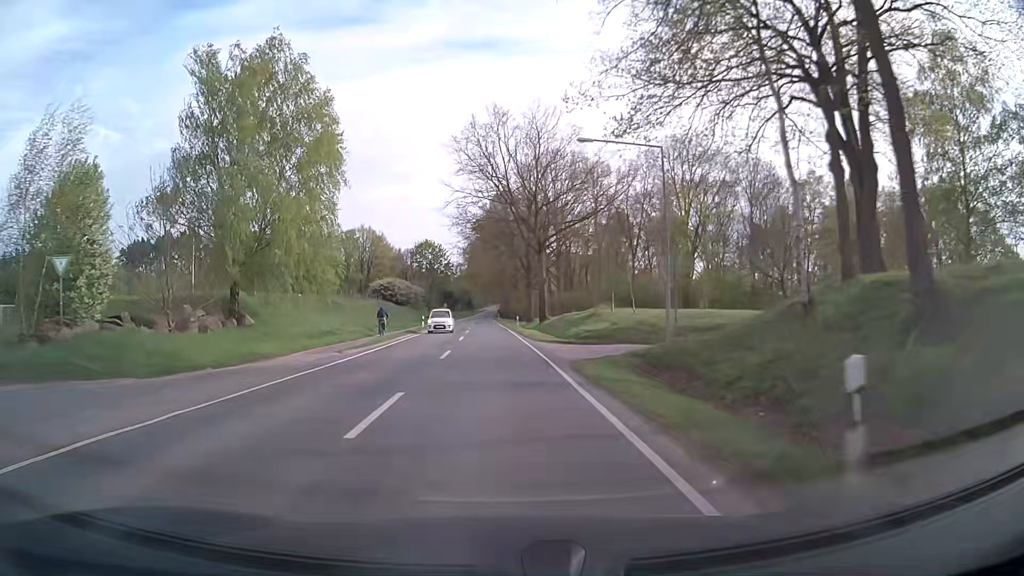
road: secondary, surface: asphalt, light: Day
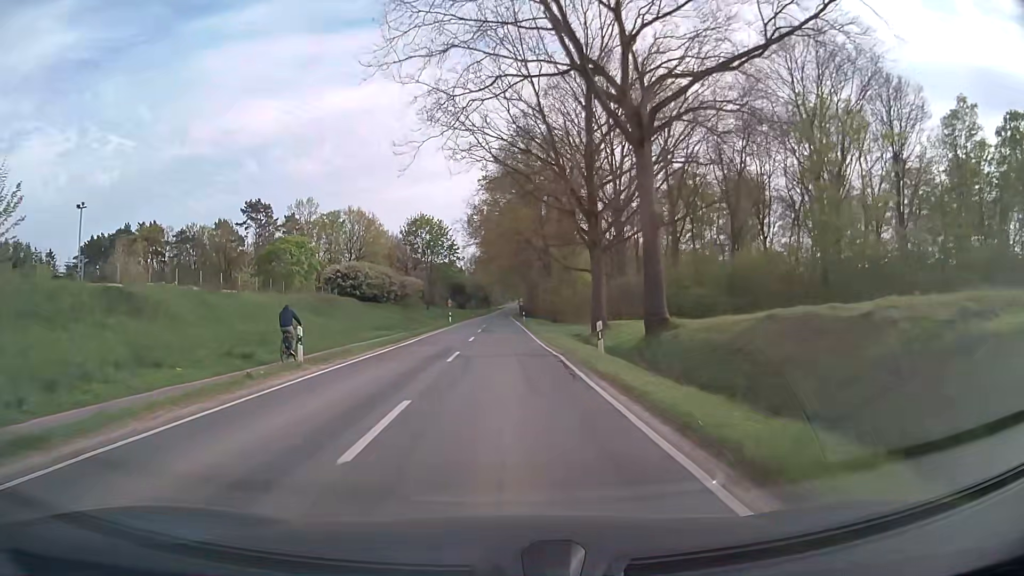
(-0.7, +37.8) m; -2°
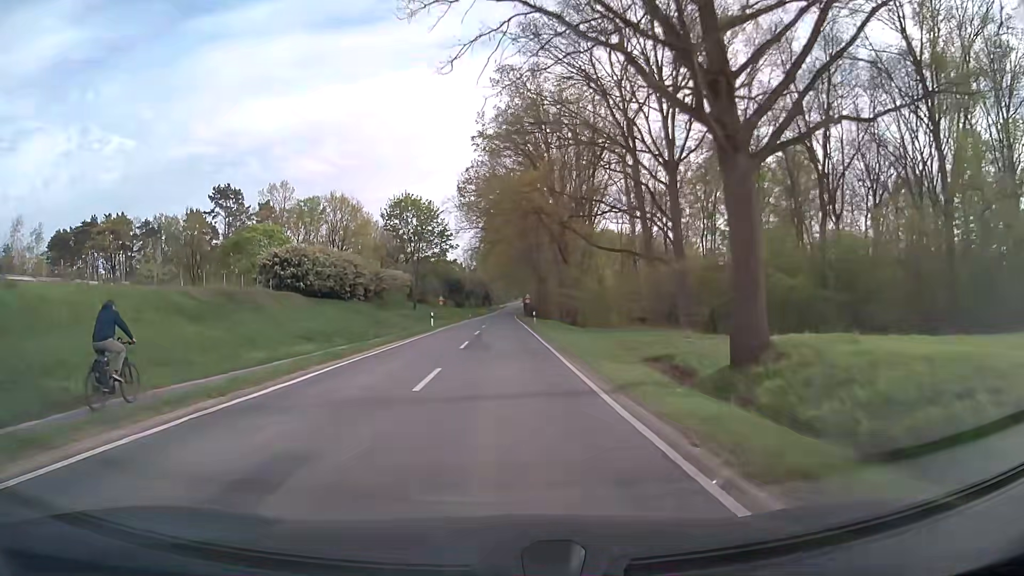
(0.0, +18.8) m; 0°
(0, +10) (0, +20) (0, +30) (-1, +40) (-1, +50) (-1, +60) (-1, +70) (-1, +80) (-1, +90) (0, +100) m
